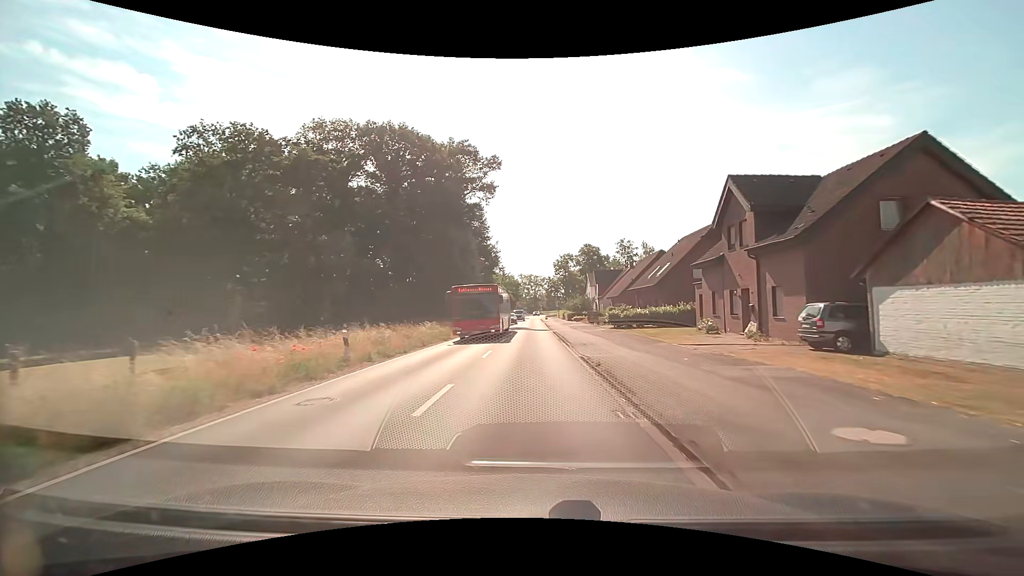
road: tertiary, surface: asphalt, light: Day
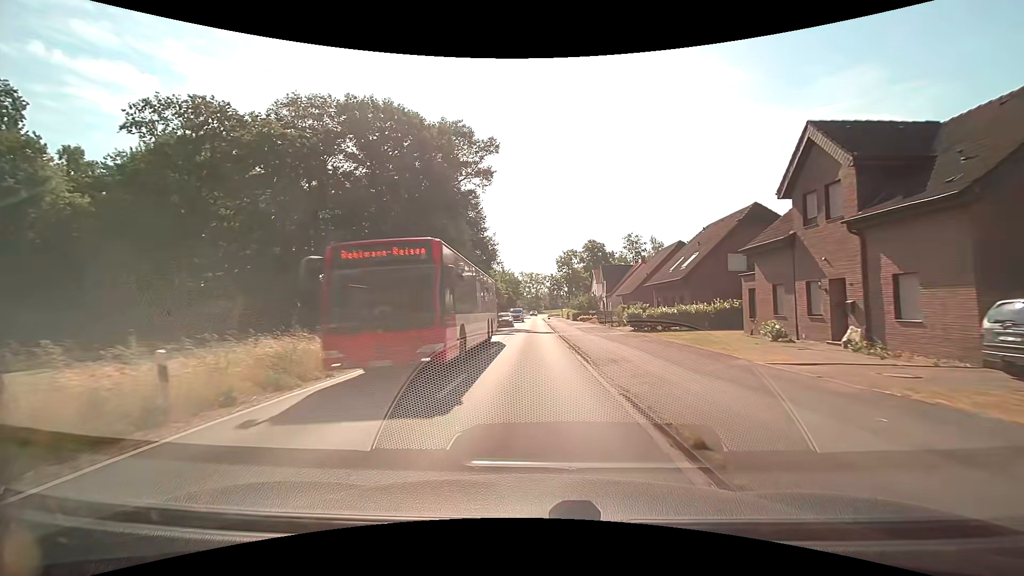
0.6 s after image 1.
(0.0, +7.3) m; 0°
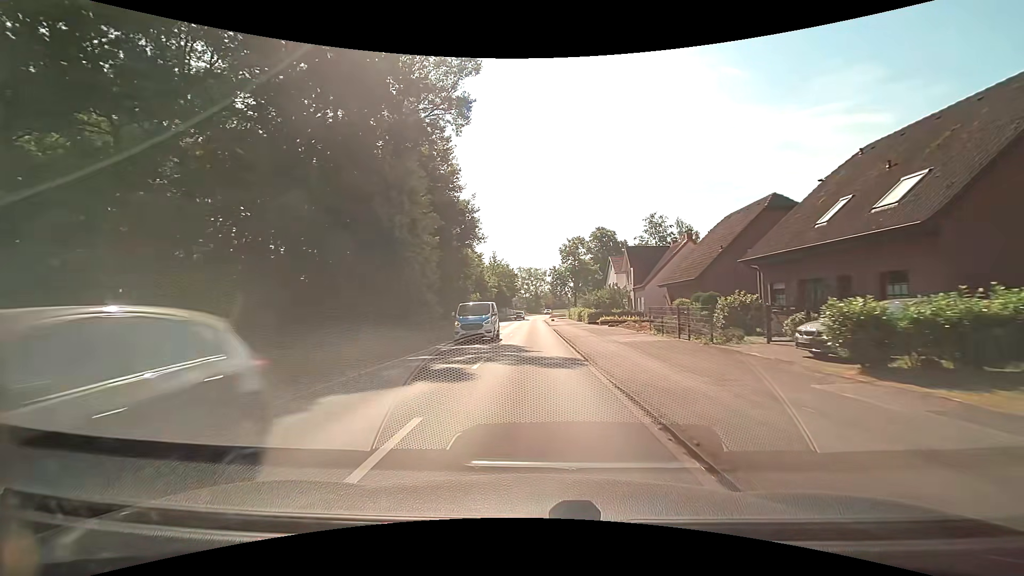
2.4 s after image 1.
(0.0, +21.8) m; 0°
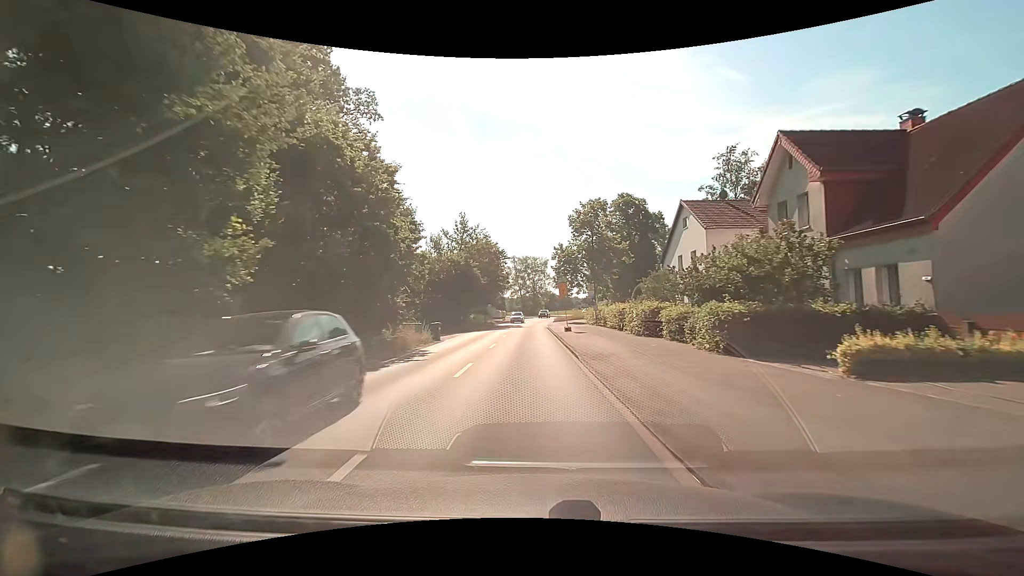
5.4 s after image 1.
(+0.1, +36.5) m; 0°
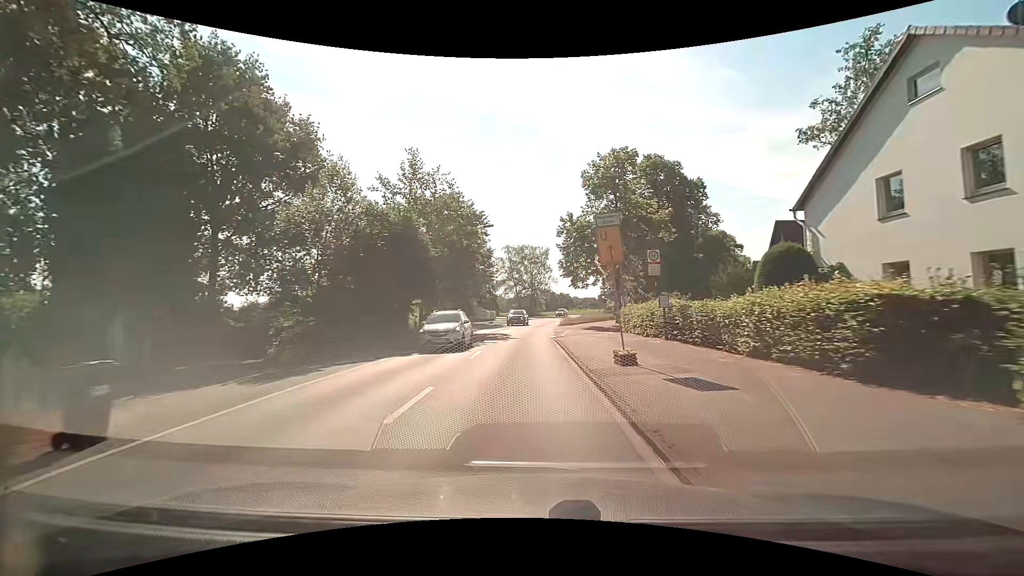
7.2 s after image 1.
(0.0, +21.9) m; 0°
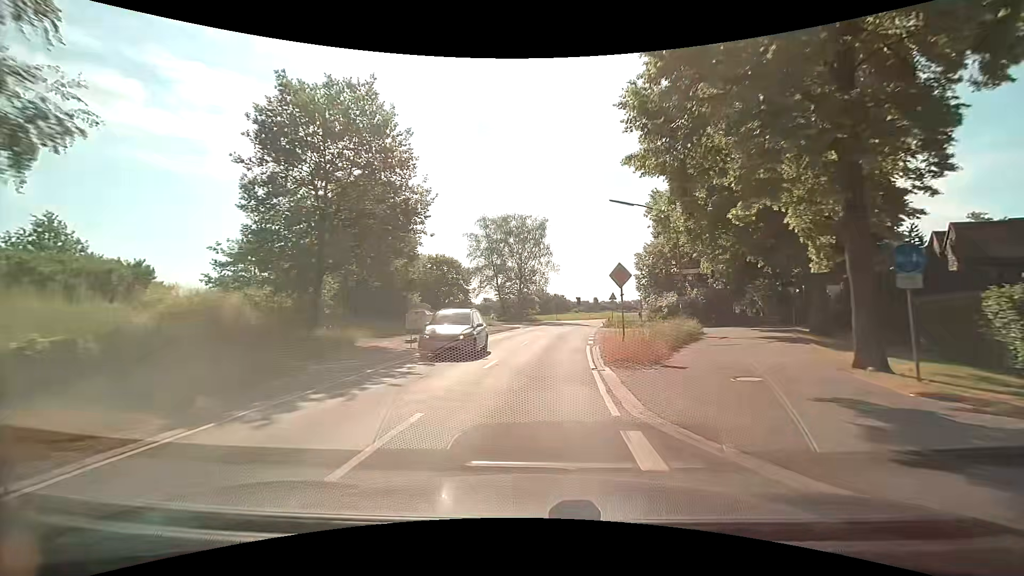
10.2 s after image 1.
(0.0, +36.5) m; +1°
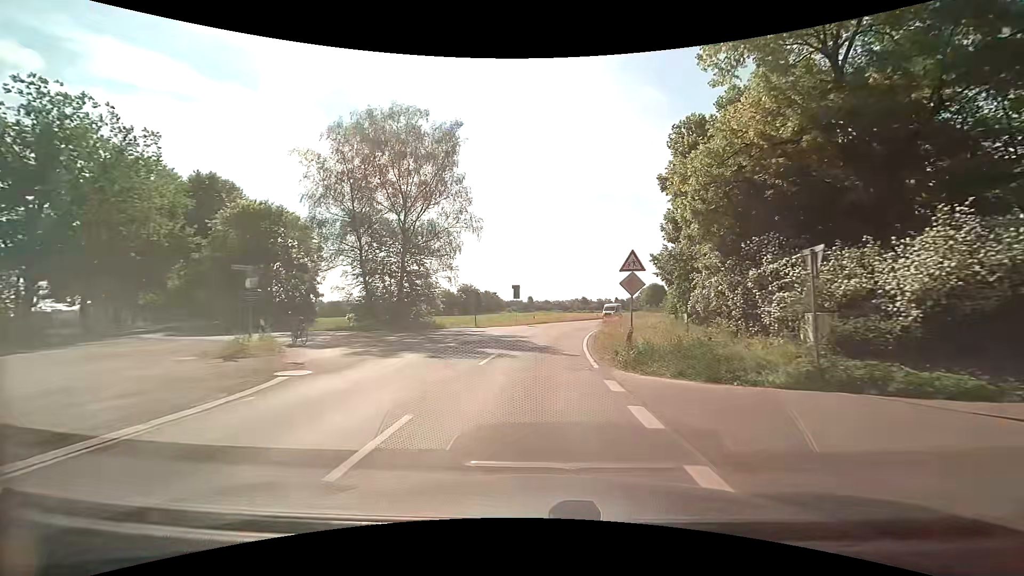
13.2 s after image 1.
(+2.3, +35.7) m; +8°
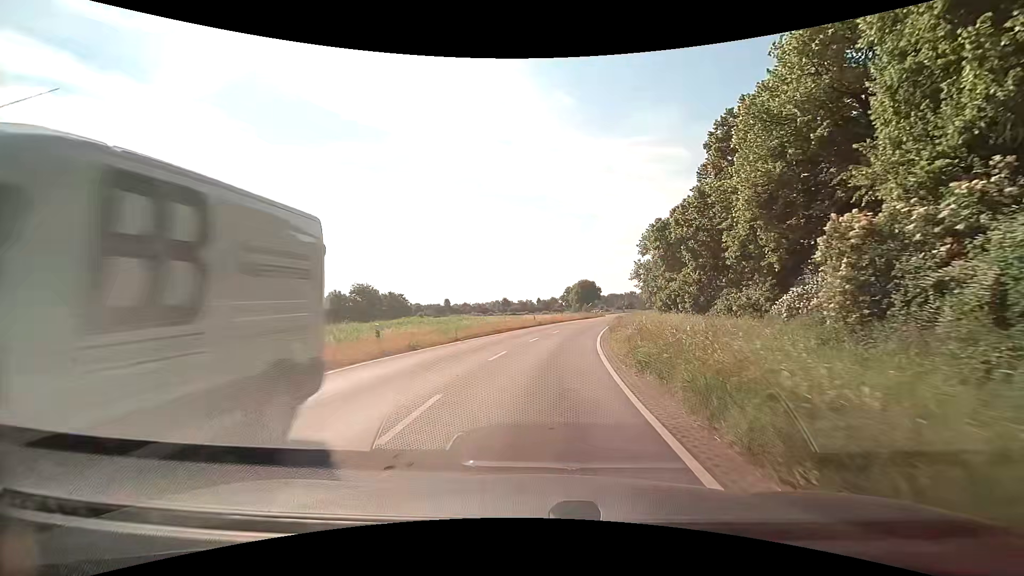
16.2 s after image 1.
(+2.2, +34.0) m; +8°
(0, +10) (+1, +20) (+3, +30) (+5, +40) (+7, +49) (+9, +59) (+12, +69) (+14, +79) (+17, +88) (+19, +98) m
